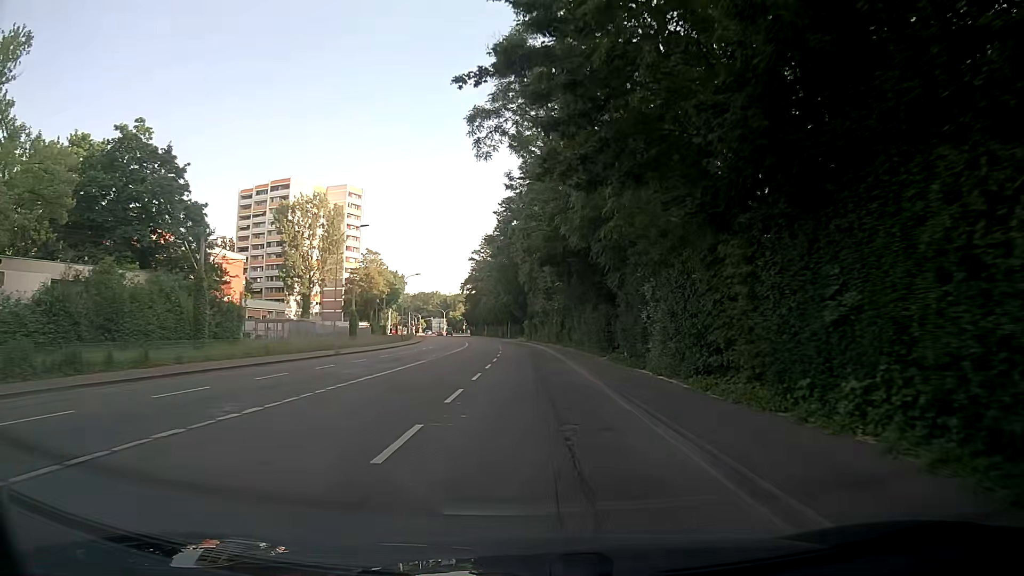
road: secondary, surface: asphalt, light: Day
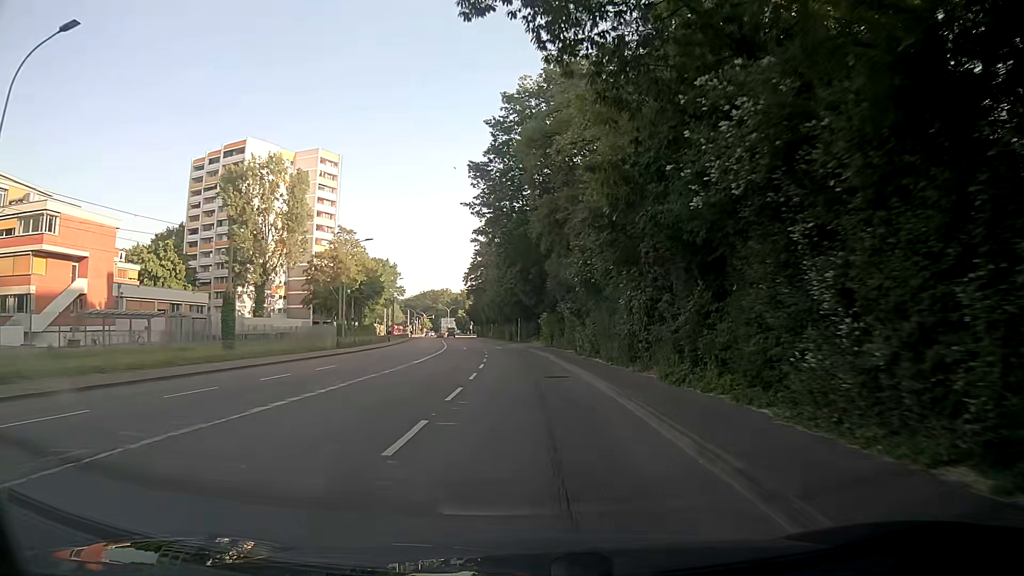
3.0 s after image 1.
(-0.4, +36.1) m; -1°
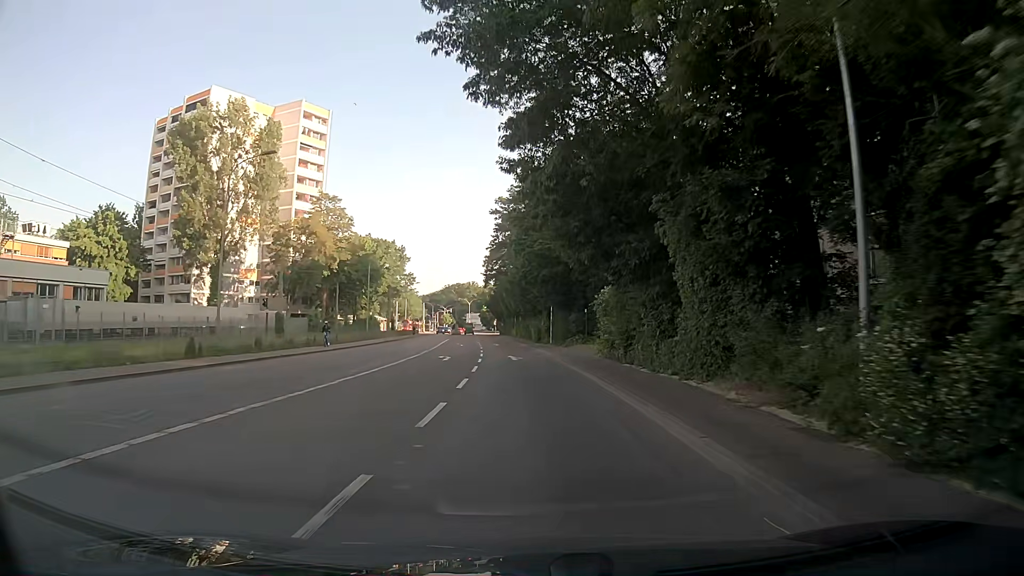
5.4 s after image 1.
(-0.8, +28.6) m; -3°
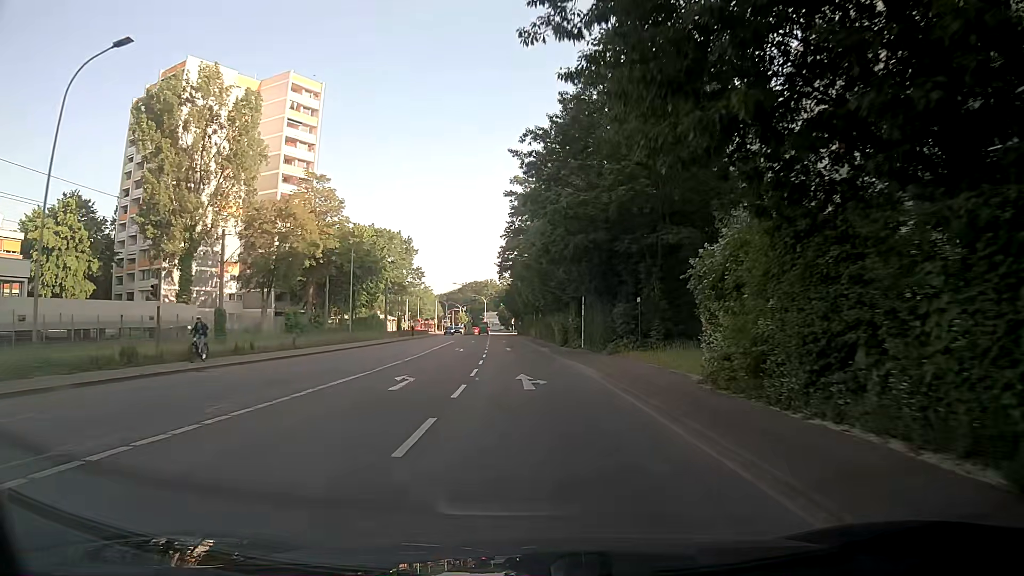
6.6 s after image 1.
(-0.2, +14.2) m; -1°
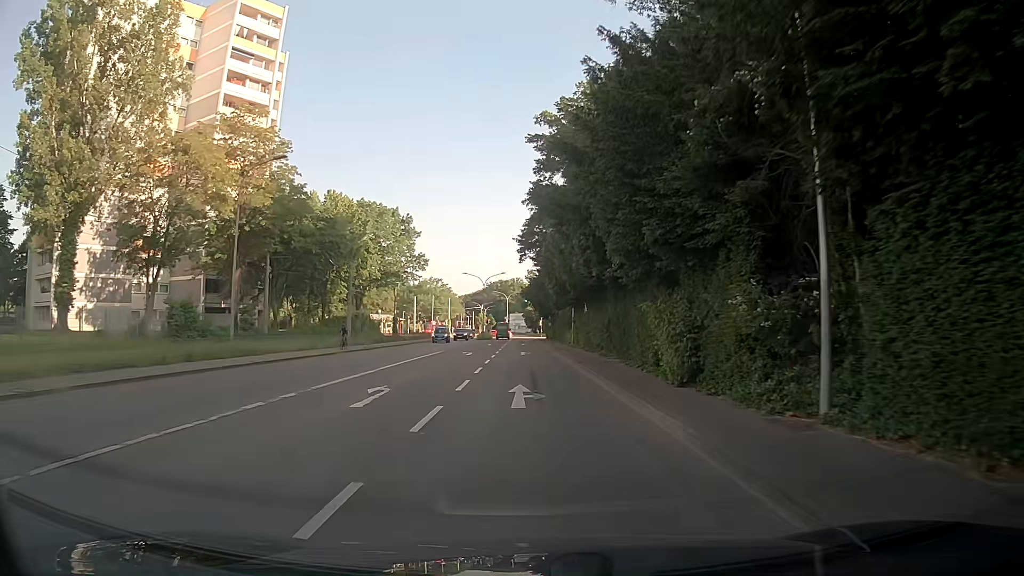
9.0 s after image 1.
(-0.9, +28.4) m; -2°
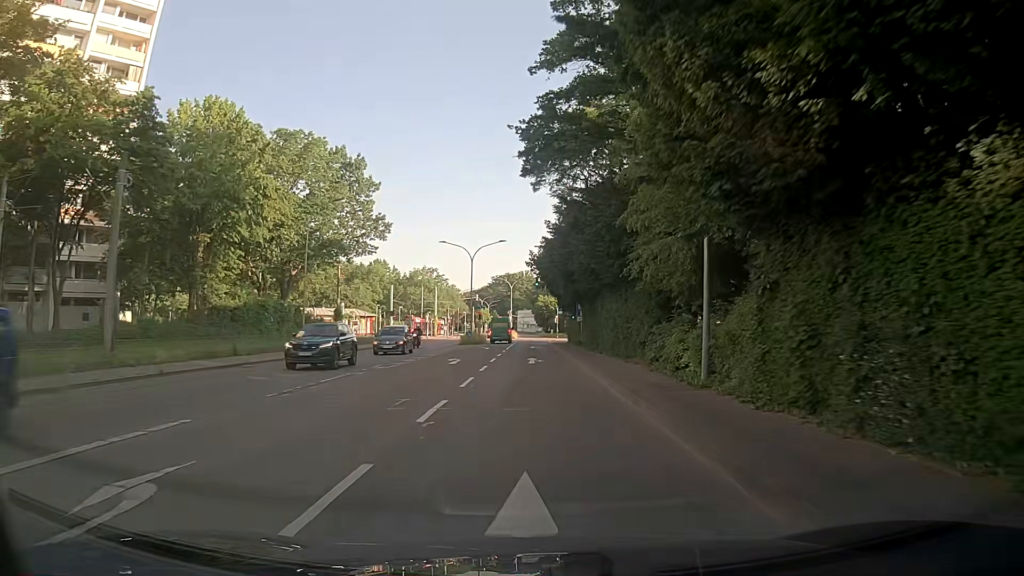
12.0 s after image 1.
(-0.8, +35.3) m; -2°
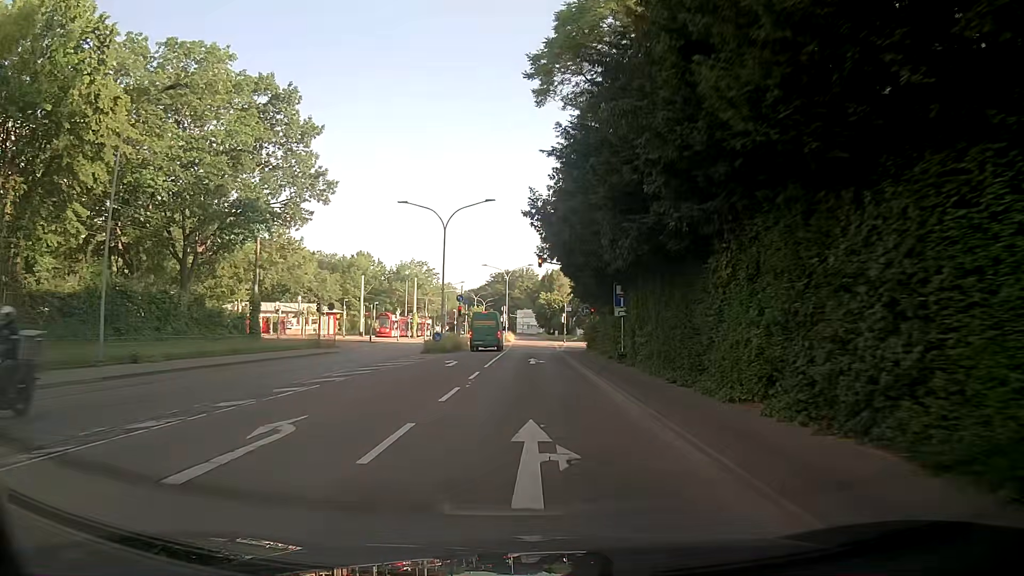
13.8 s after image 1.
(+0.3, +21.2) m; 0°
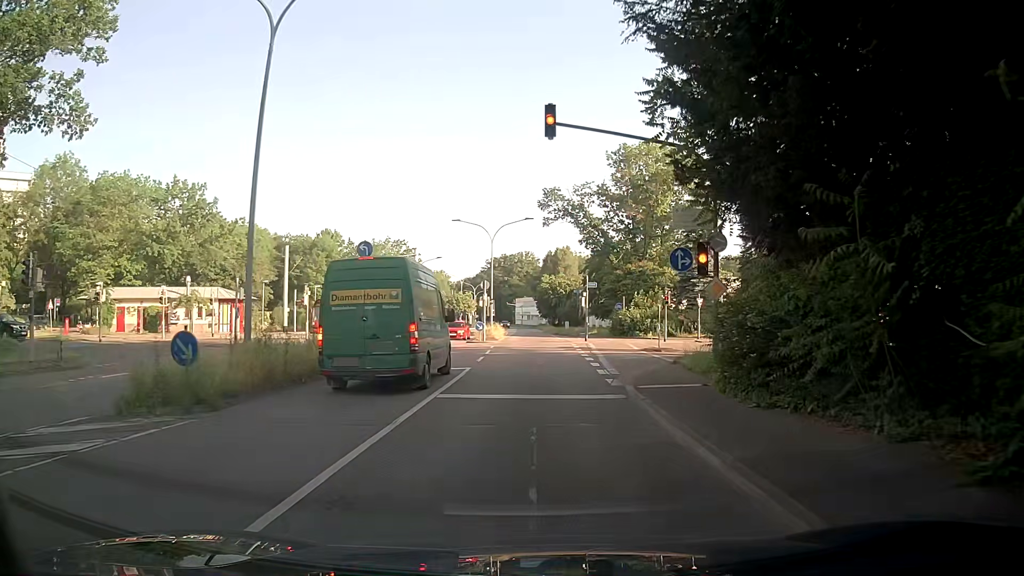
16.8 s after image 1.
(+0.1, +29.8) m; 0°
